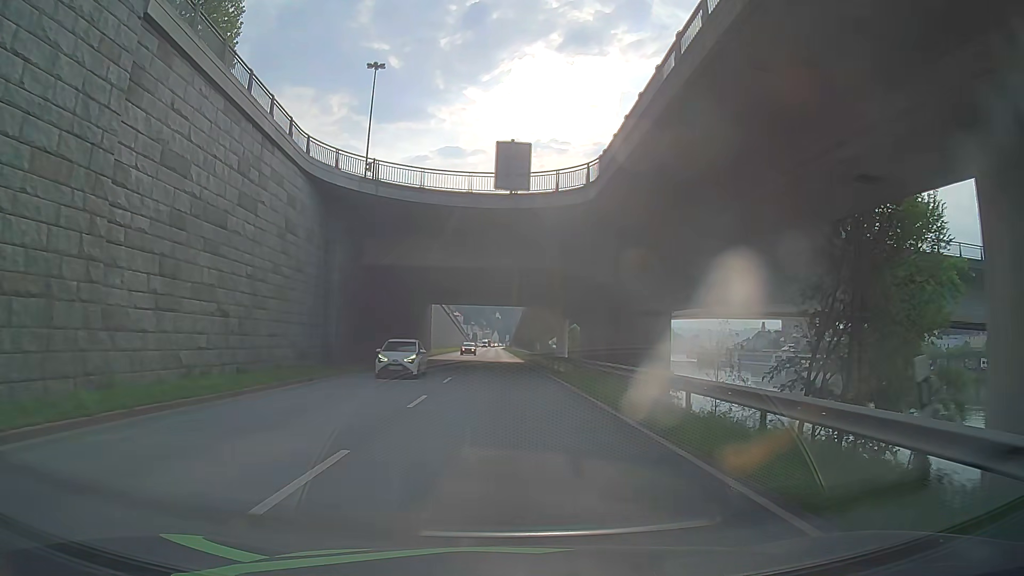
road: primary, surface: asphalt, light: Day
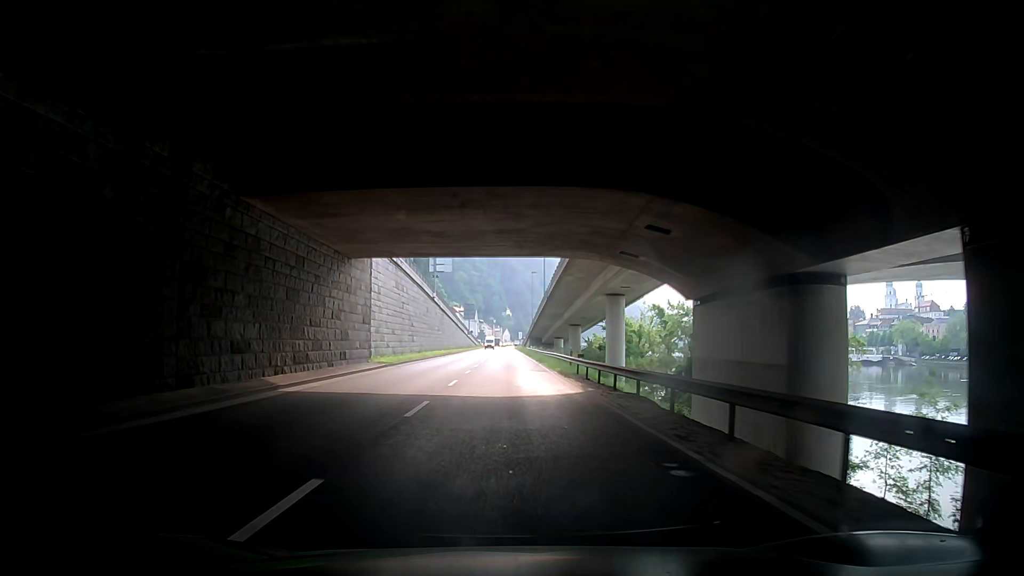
(-0.3, +38.0) m; -1°
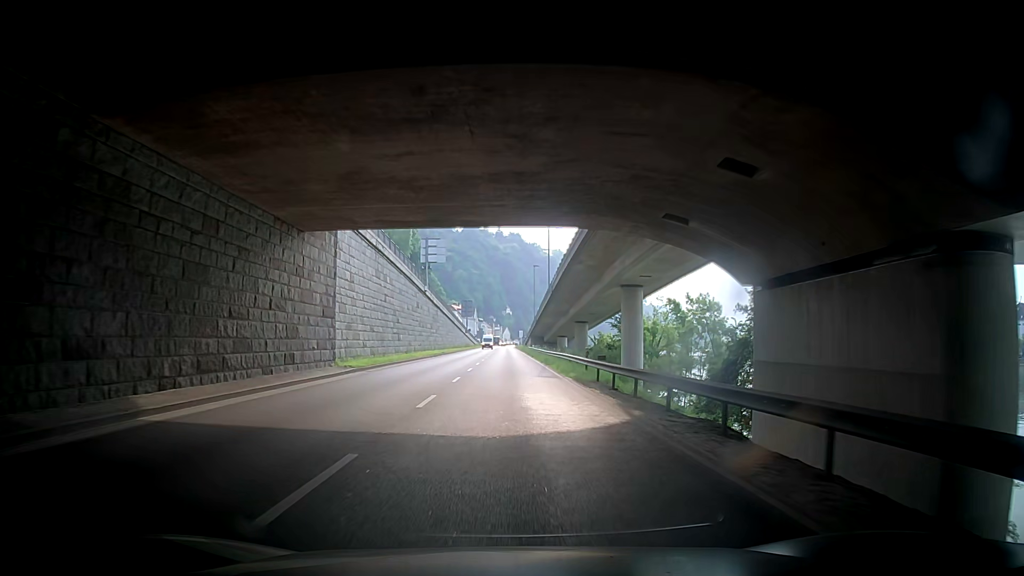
(+0.2, +7.6) m; +3°
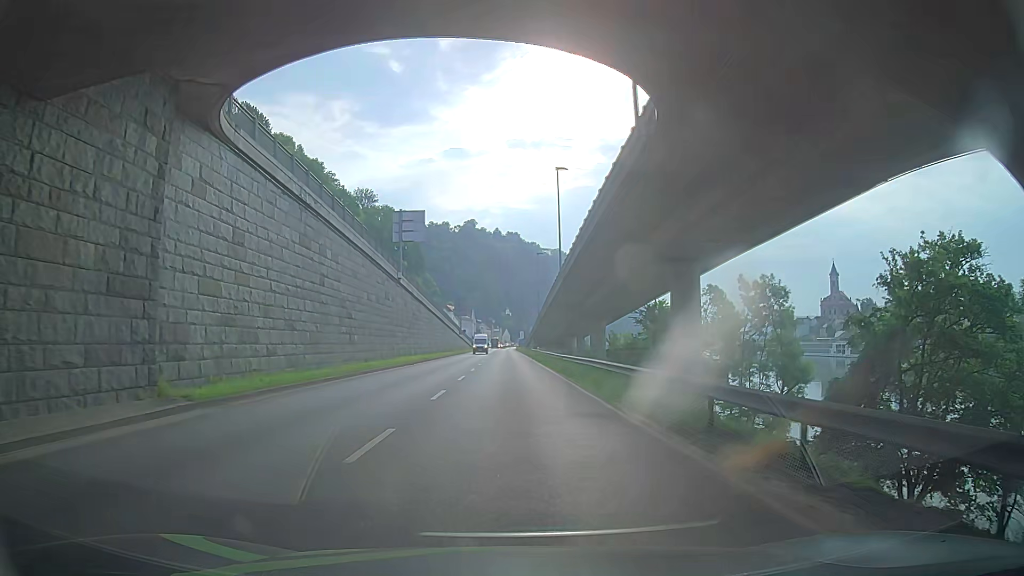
(+0.1, +15.3) m; 0°
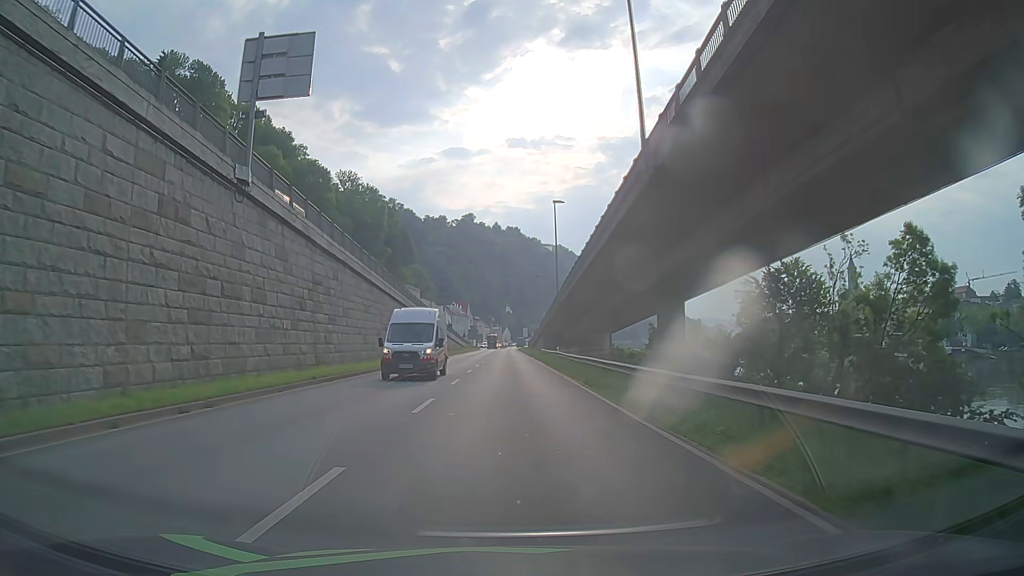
(-1.1, +30.5) m; -2°
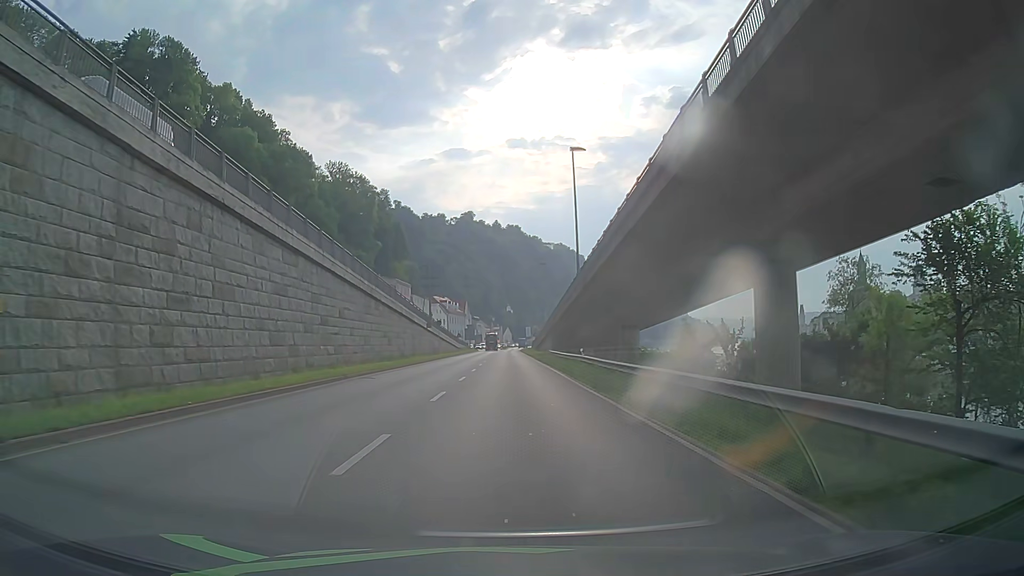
(0.0, +15.3) m; 0°
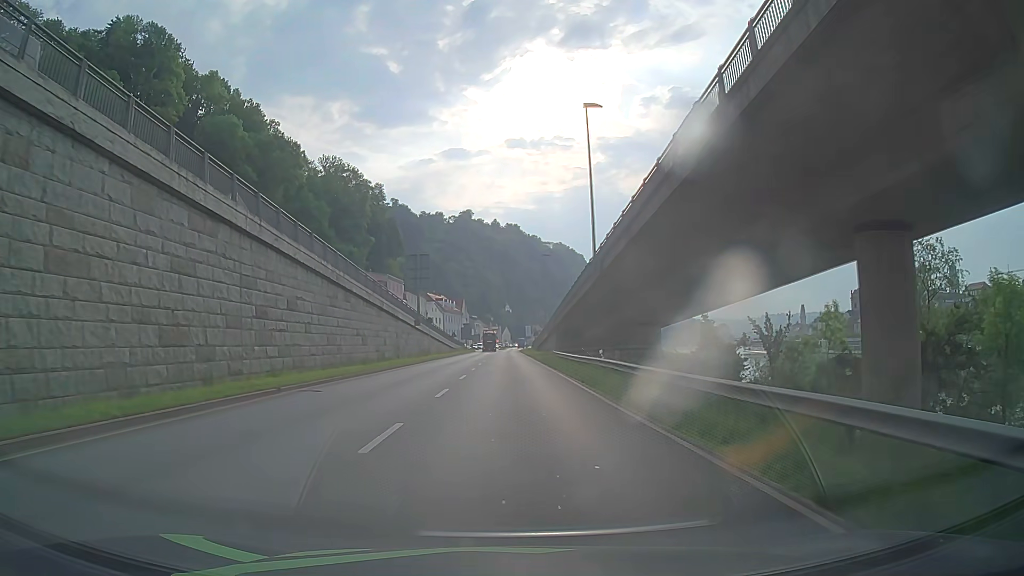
(0.0, +7.6) m; 0°
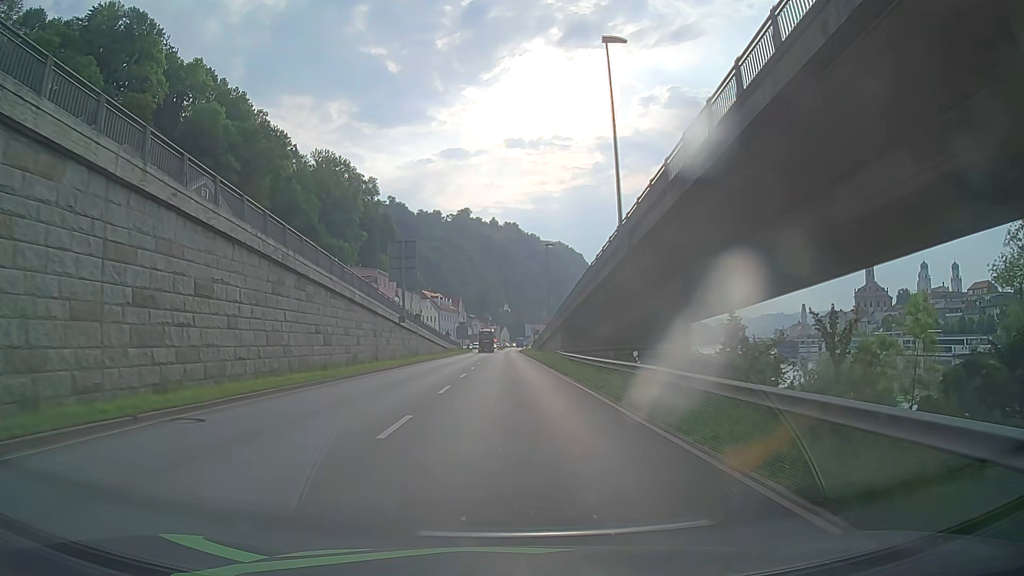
(+0.1, +7.6) m; +1°
(0, +10) (0, +20) (0, +30) (0, +40) (0, +50) (0, +60) (0, +70) (0, +80) (0, +90) (0, +100) m
